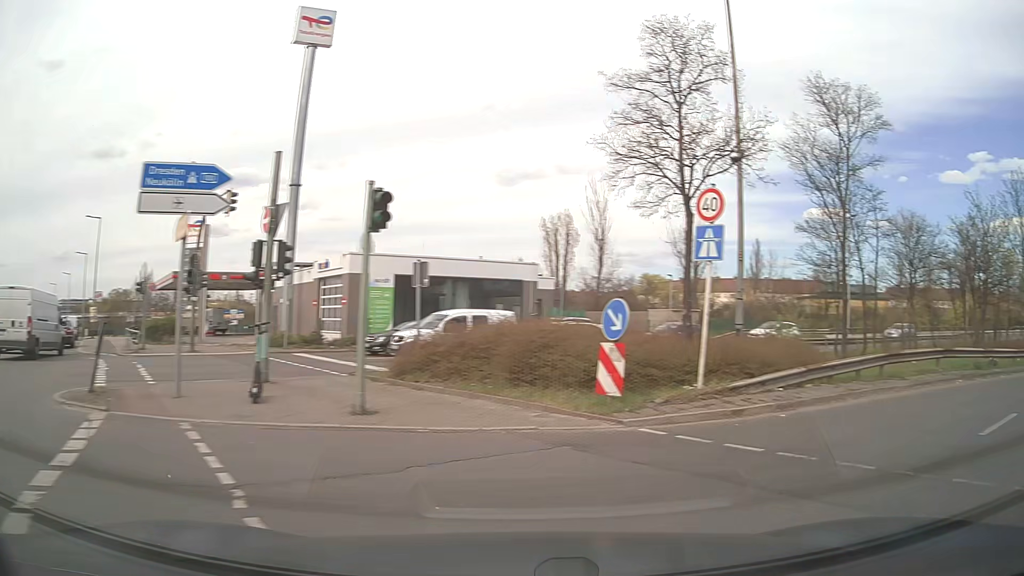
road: secondary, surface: asphalt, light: Day
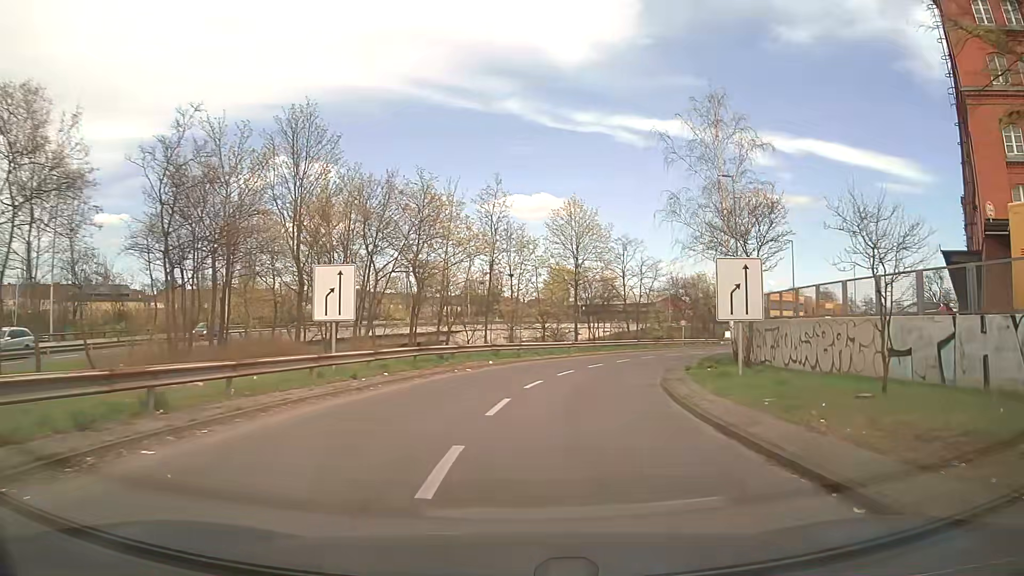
(+10.9, +12.1) m; +61°
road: motorway_link
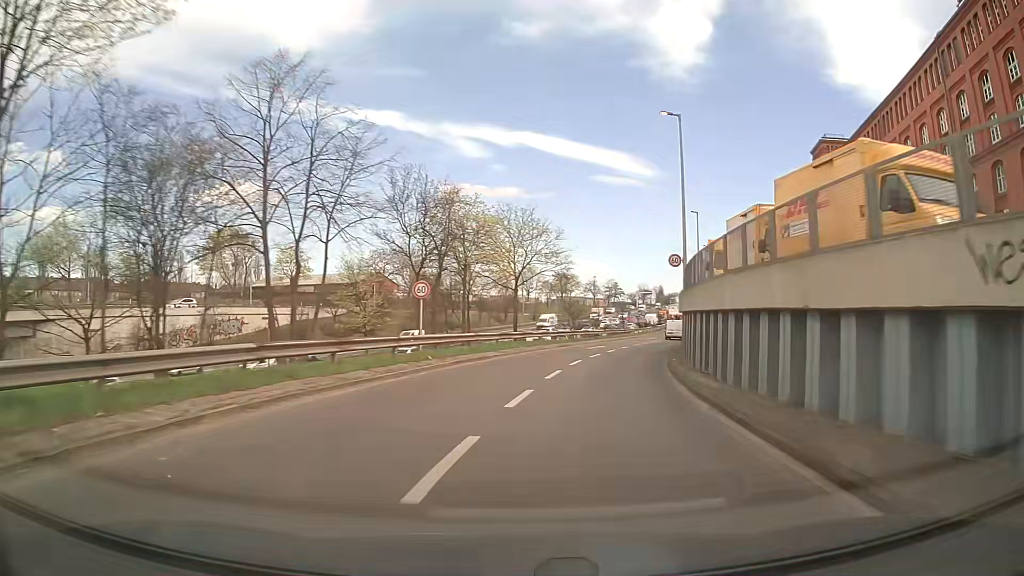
(+7.9, +42.1) m; +24°
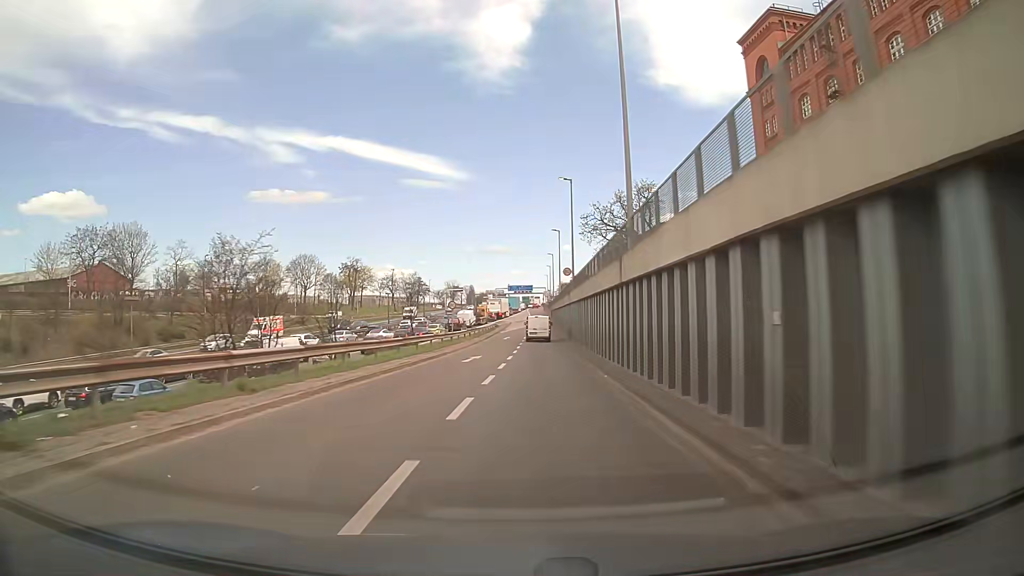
(+8.1, +42.4) m; +17°
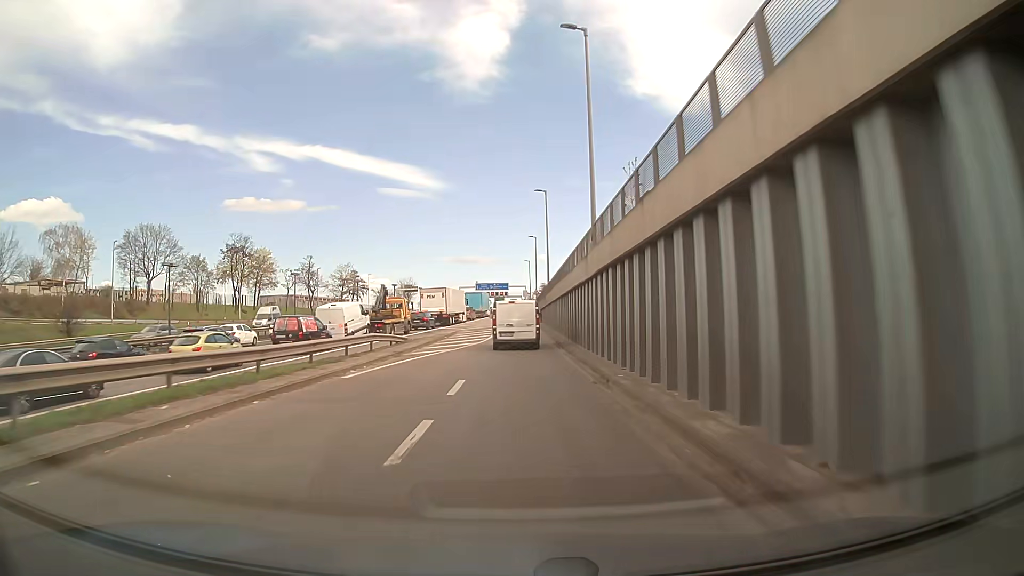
(+1.8, +57.2) m; +2°
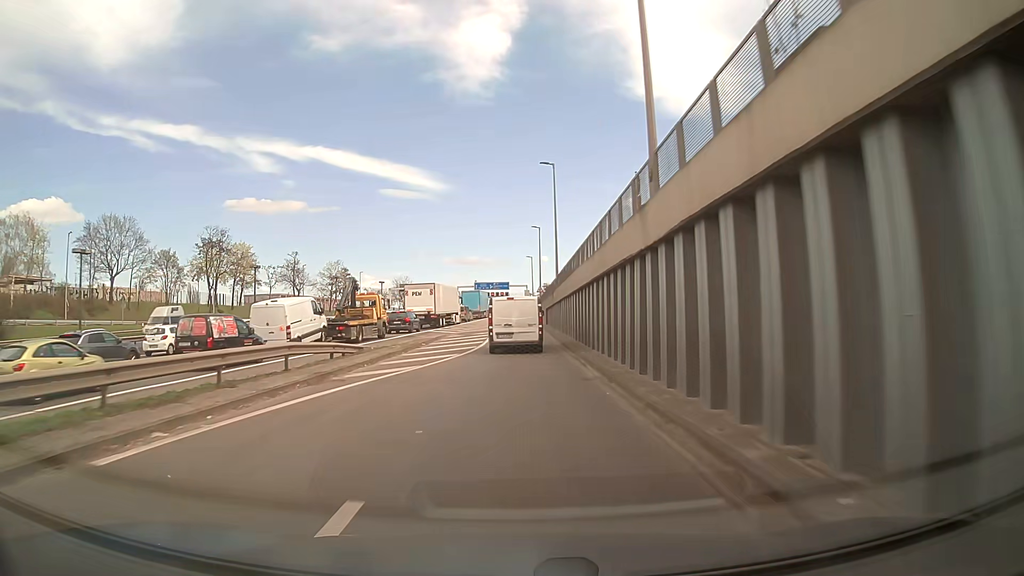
(0.0, +9.8) m; 0°
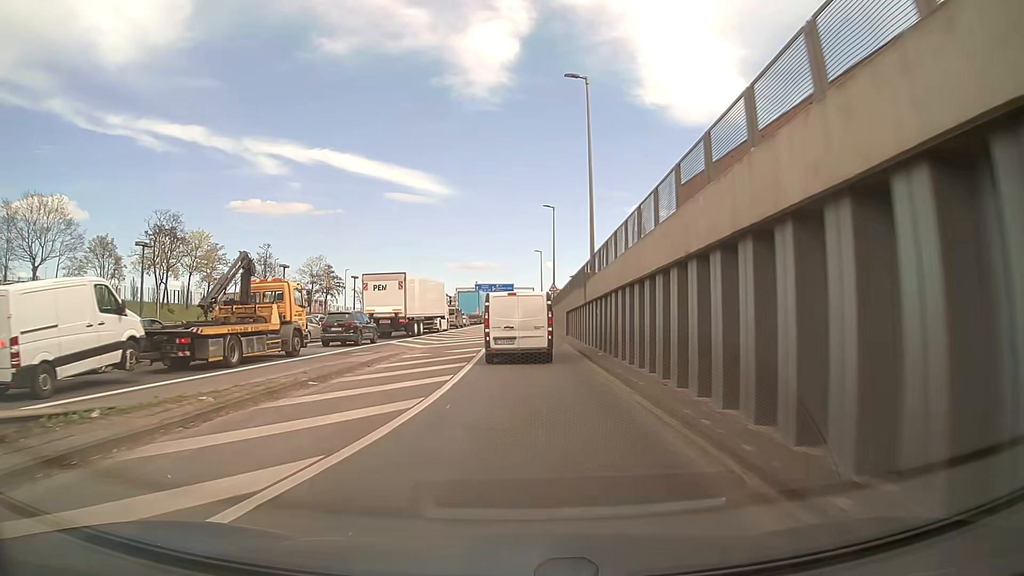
(-0.1, +17.0) m; -1°
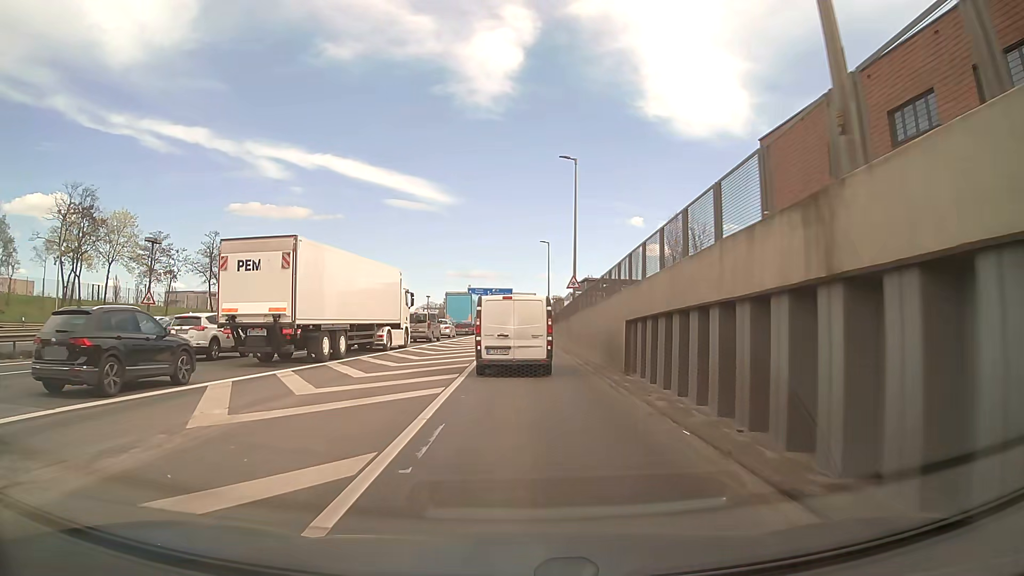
(0.0, +20.0) m; 0°
(0, +10) (0, +20) (0, +30) (0, +40) (0, +50) (0, +60) (0, +70) (0, +80) (0, +90) (0, +100) m
